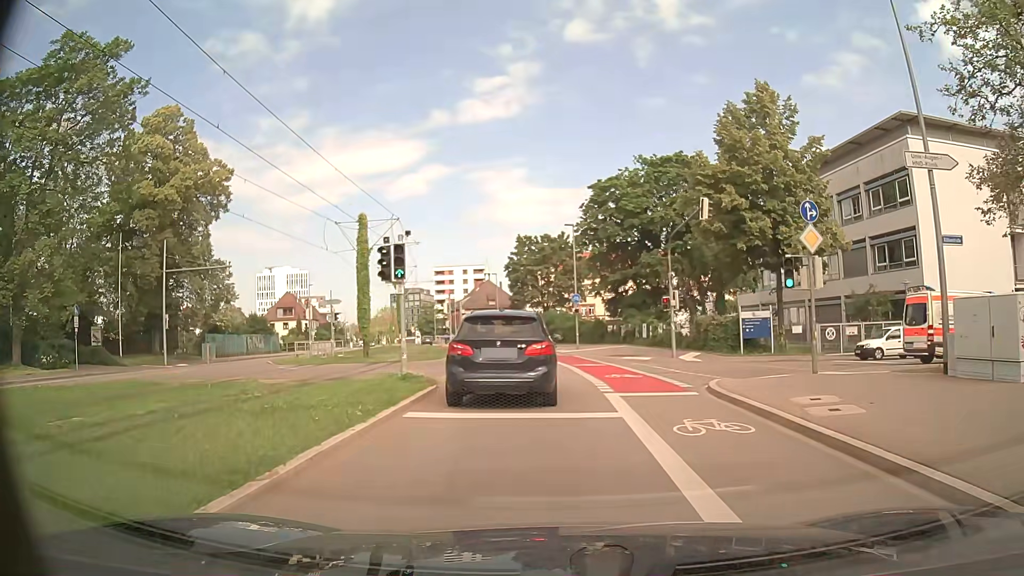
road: secondary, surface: asphalt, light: Day
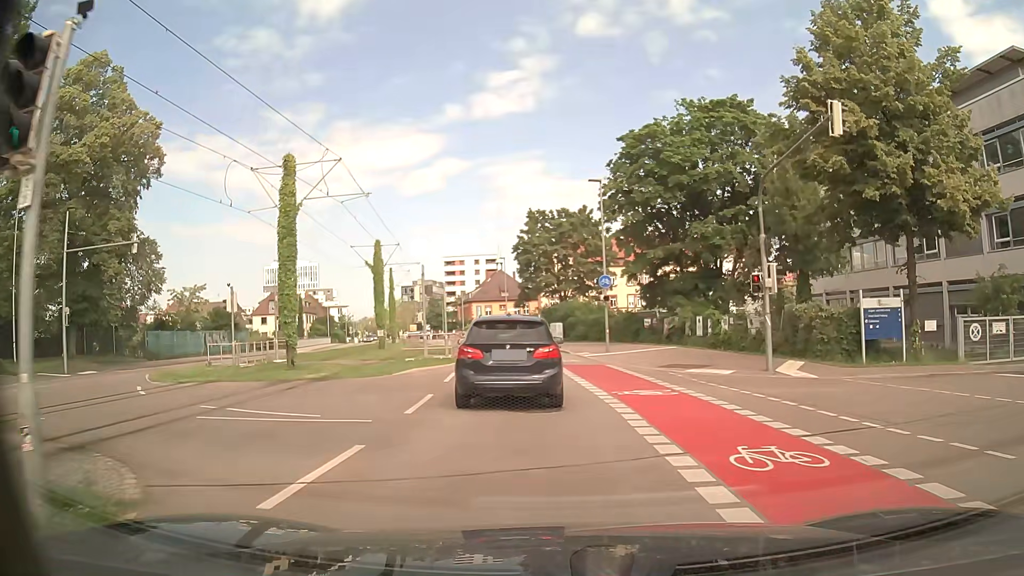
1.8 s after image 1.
(-0.3, +12.1) m; -2°
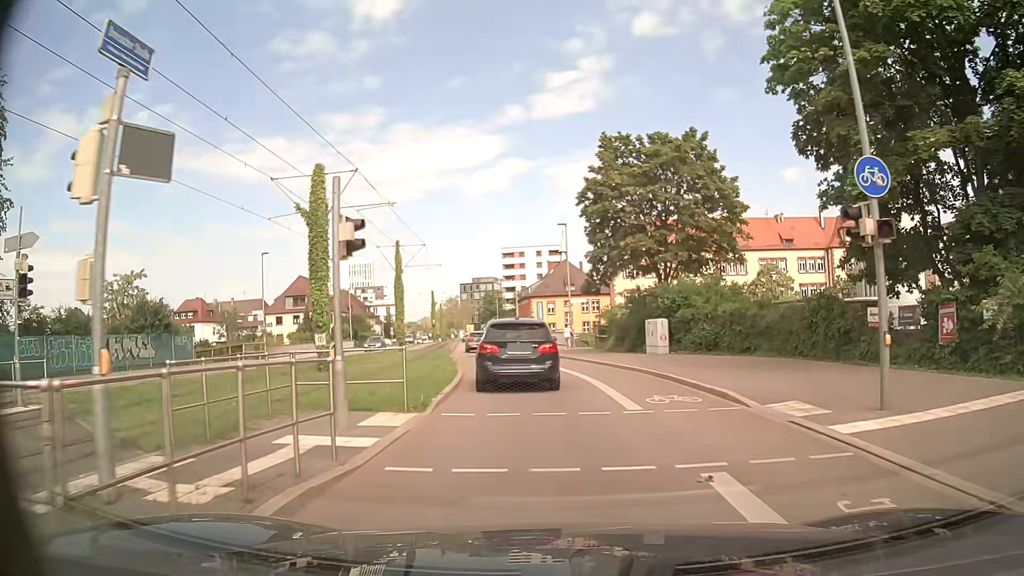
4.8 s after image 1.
(-1.2, +22.2) m; -5°
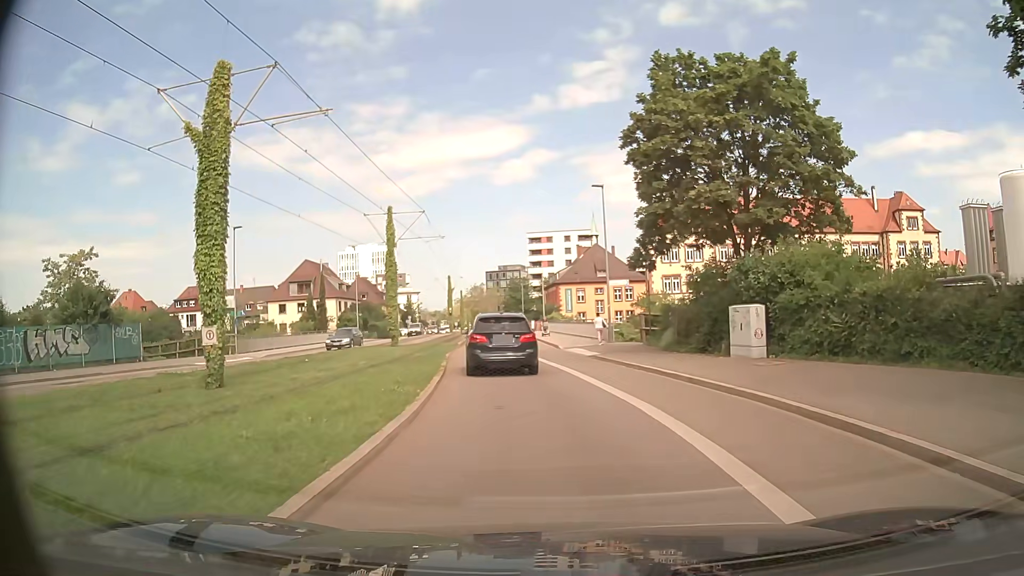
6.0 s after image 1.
(-0.3, +9.7) m; -3°
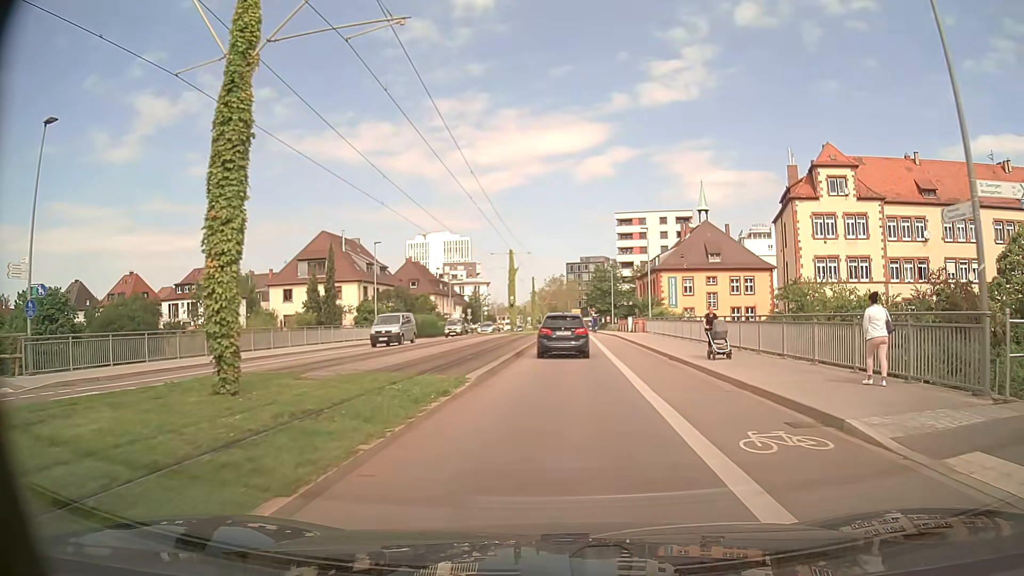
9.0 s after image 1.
(-2.1, +26.3) m; -6°
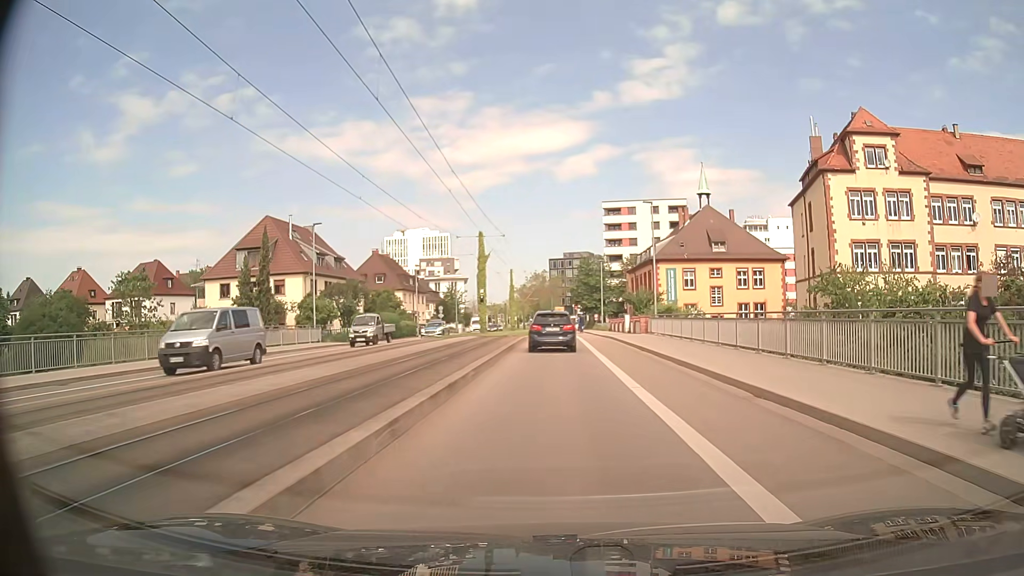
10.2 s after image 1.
(+0.2, +11.3) m; +2°
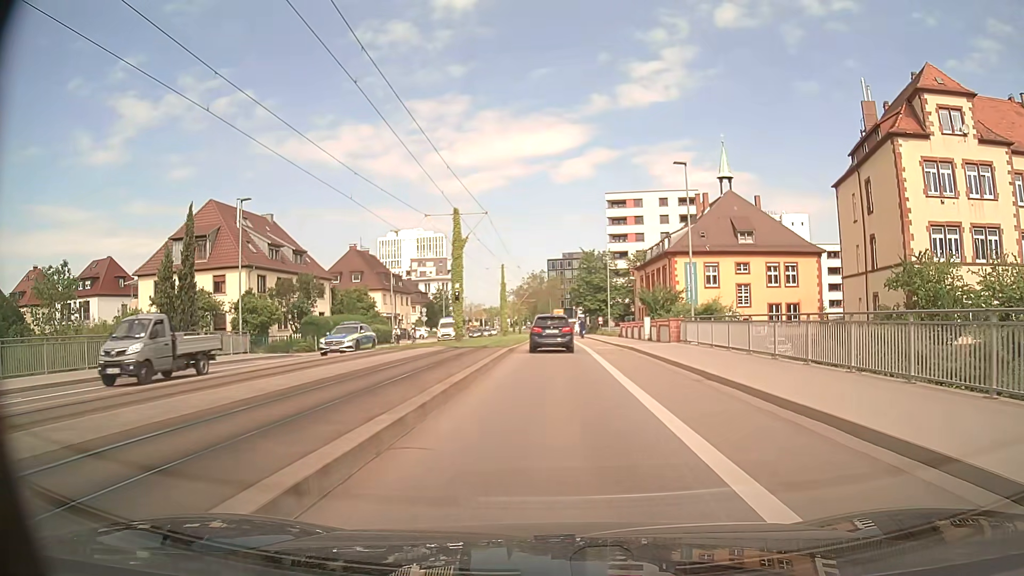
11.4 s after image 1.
(0.0, +11.6) m; 0°
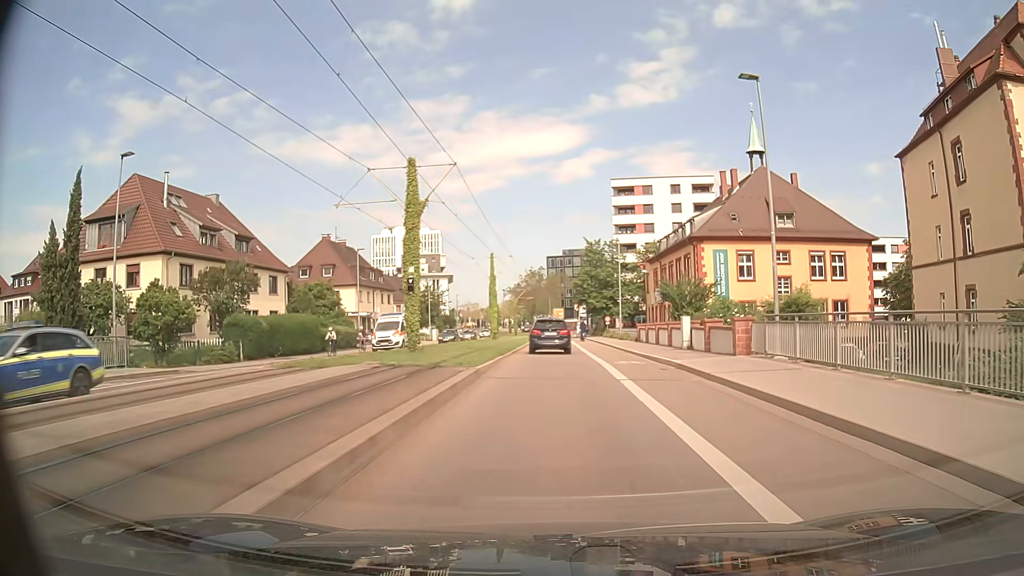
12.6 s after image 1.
(0.0, +11.7) m; 0°
(0, +10) (0, +20) (0, +30) (0, +40) (0, +50) (0, +60) (0, +70) (0, +80) (0, +90) (0, +100) m
